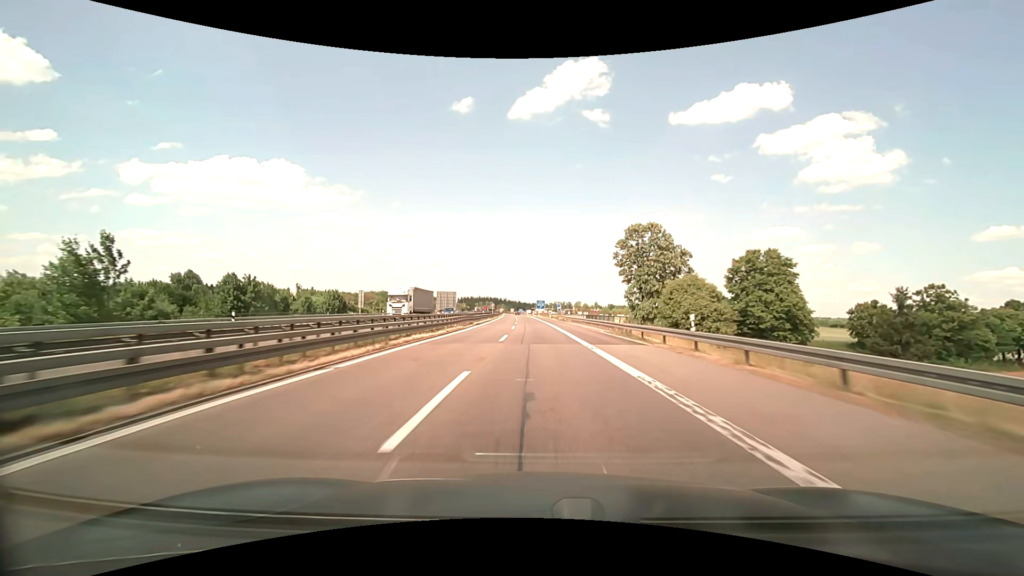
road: motorway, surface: asphalt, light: Day
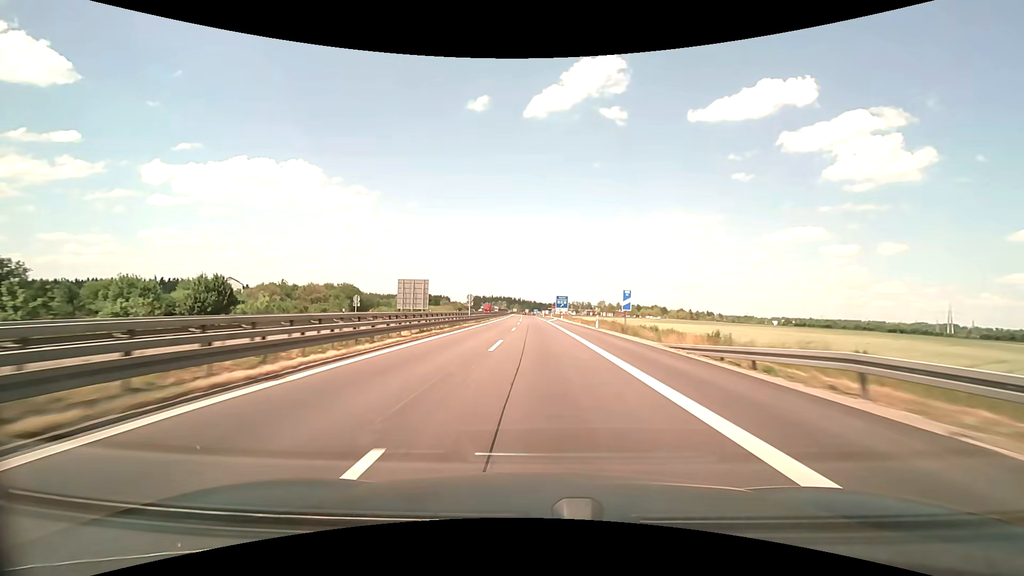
(-1.0, +60.7) m; -2°
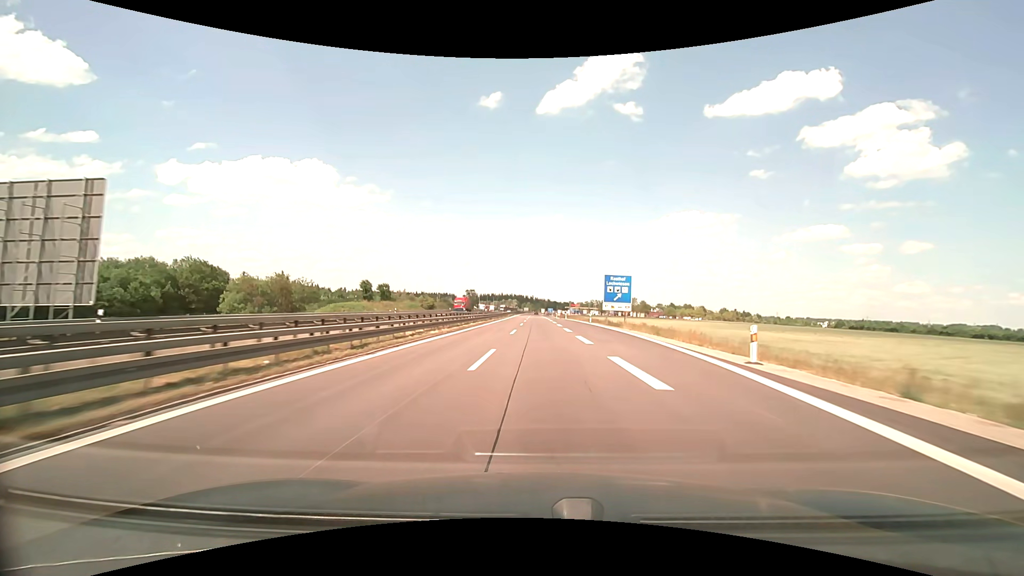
(-1.0, +78.1) m; -2°
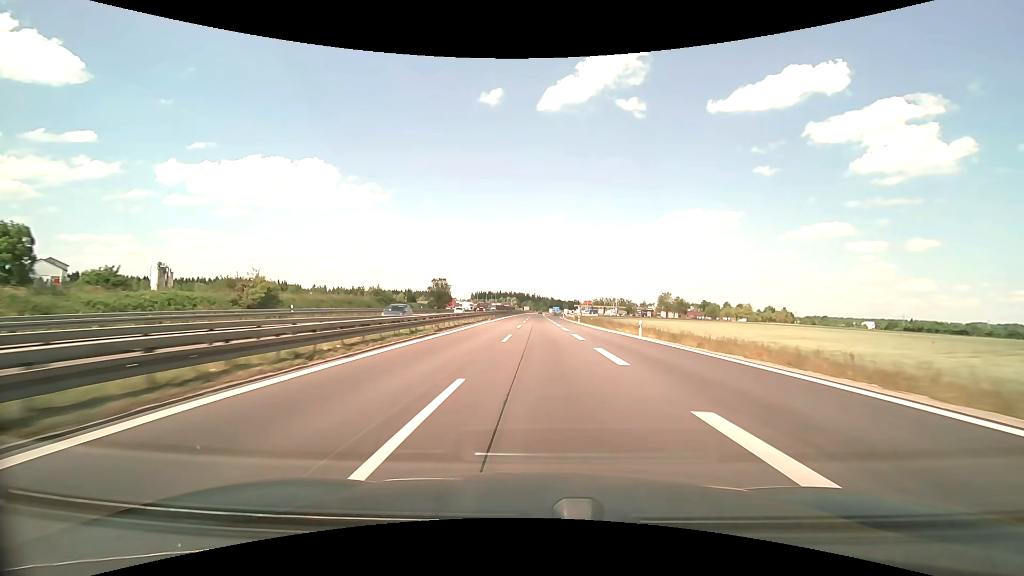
(-0.1, +80.4) m; 0°
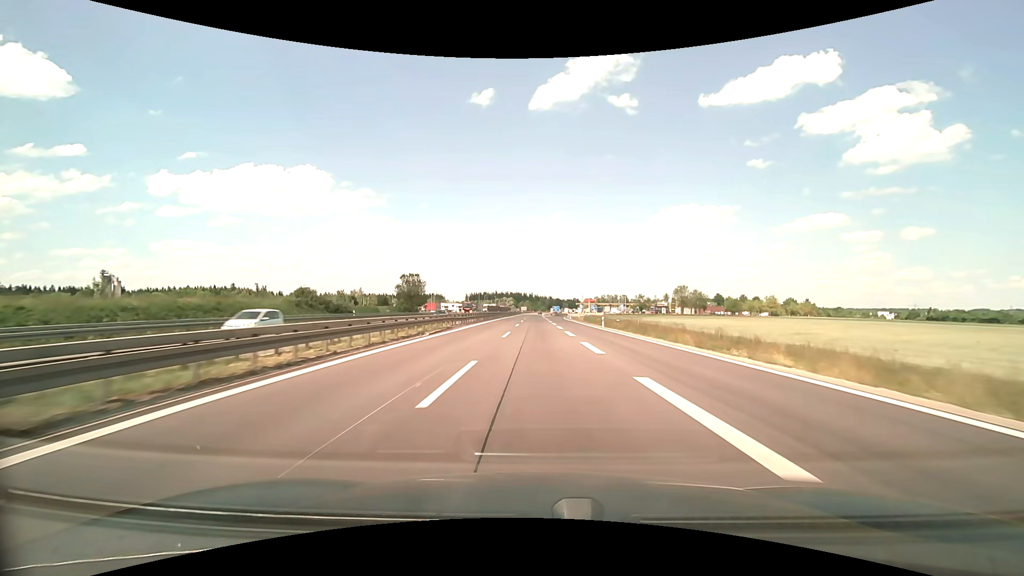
(+0.1, +32.7) m; 0°
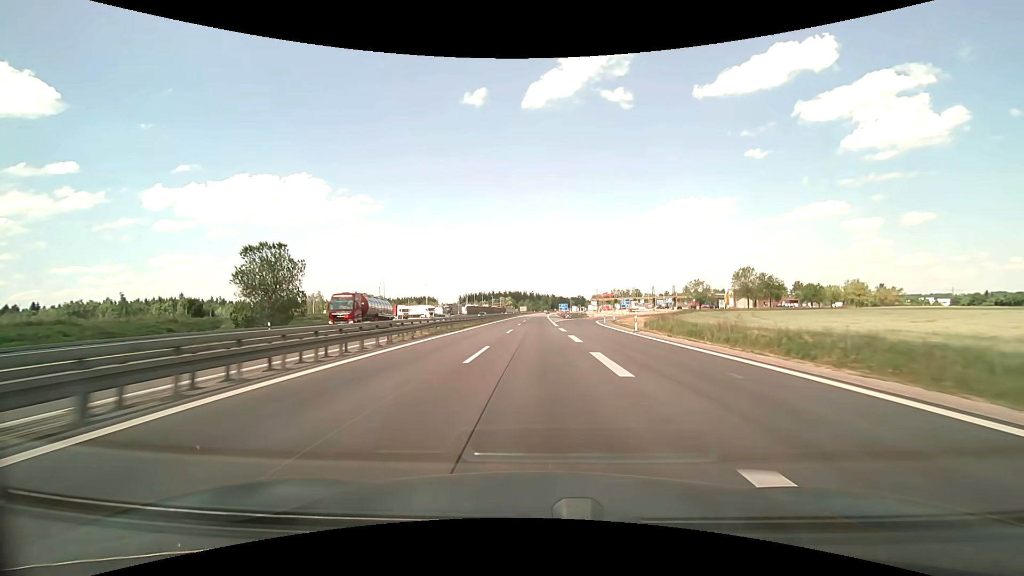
(-0.2, +66.4) m; 0°
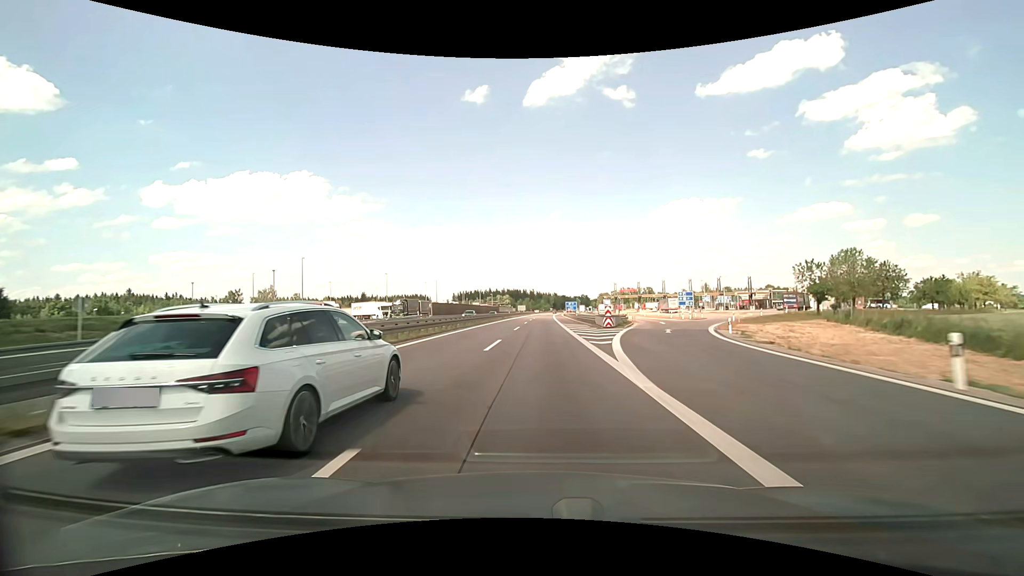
(-0.2, +50.5) m; 0°
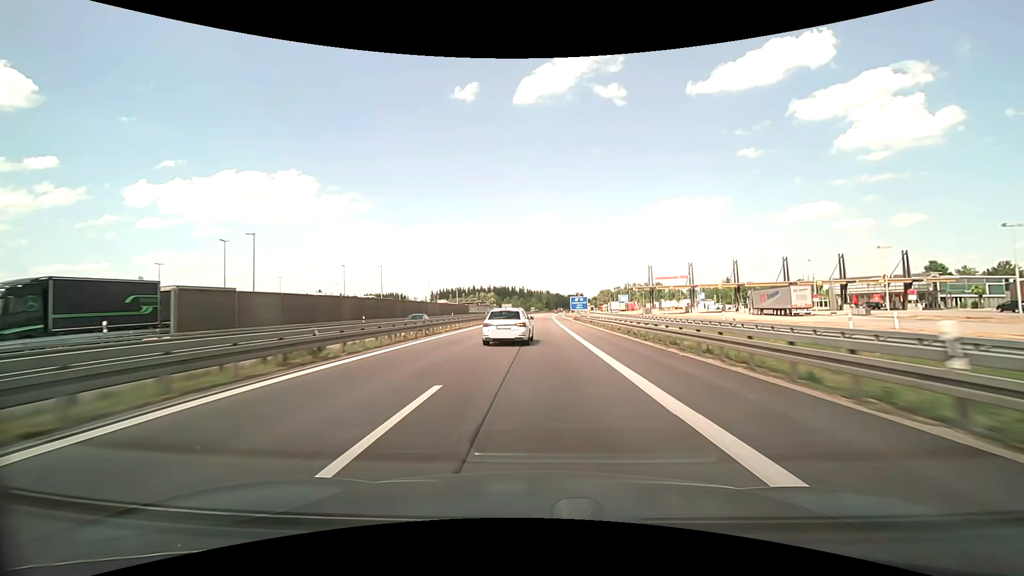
(+0.6, +68.3) m; +1°
(0, +10) (0, +20) (0, +30) (0, +40) (0, +50) (0, +60) (+1, +70) (+1, +80) (+1, +90) (+1, +100) m
